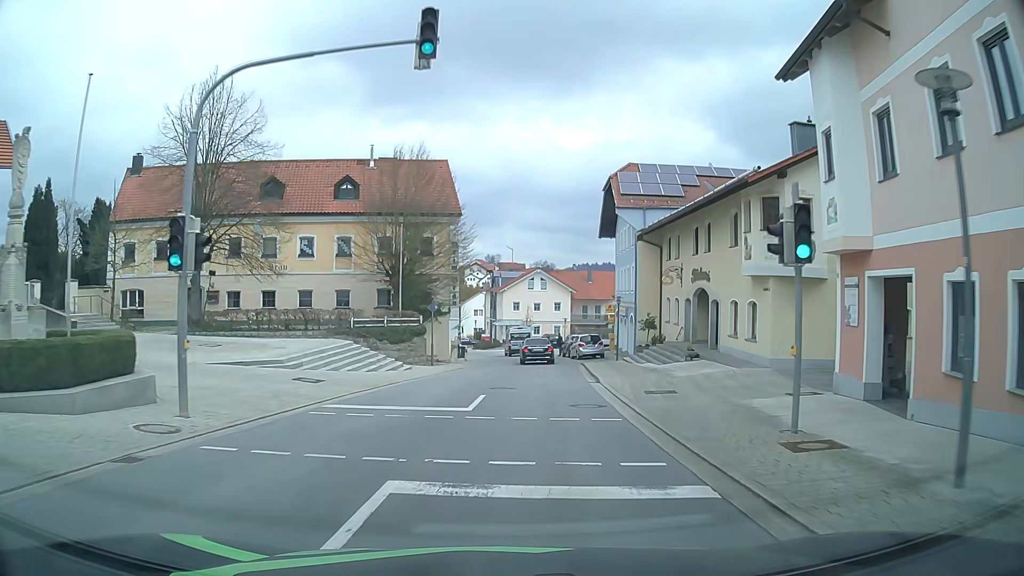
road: tertiary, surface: asphalt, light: Day
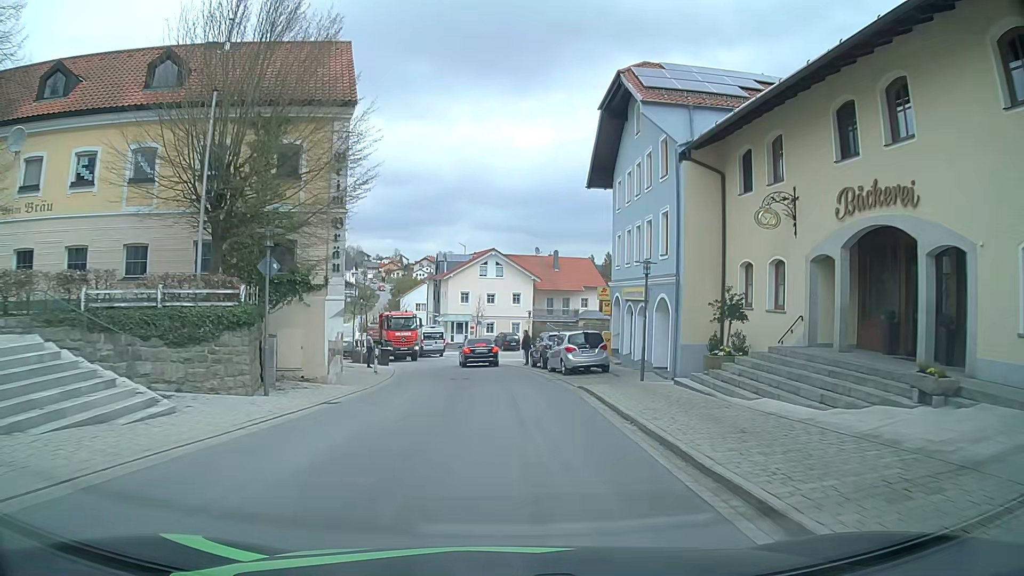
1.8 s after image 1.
(+0.4, +18.3) m; +4°
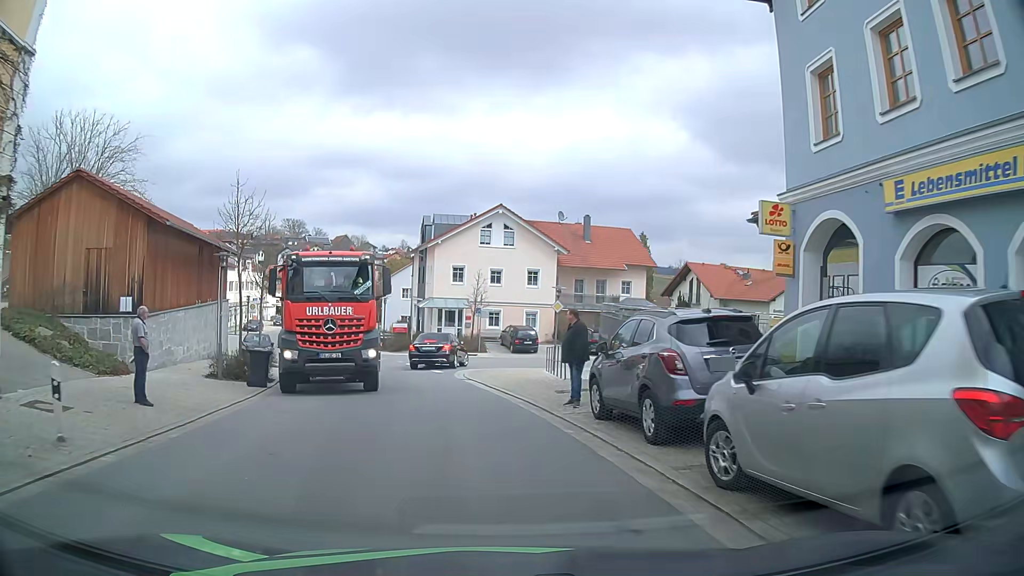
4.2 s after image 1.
(-0.3, +21.5) m; -2°
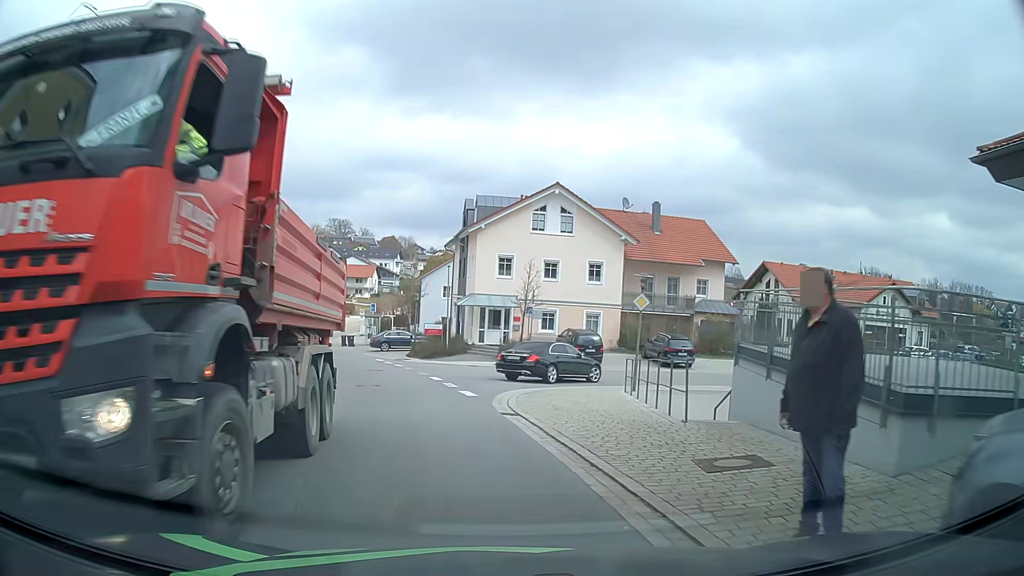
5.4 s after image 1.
(-0.2, +8.4) m; -2°
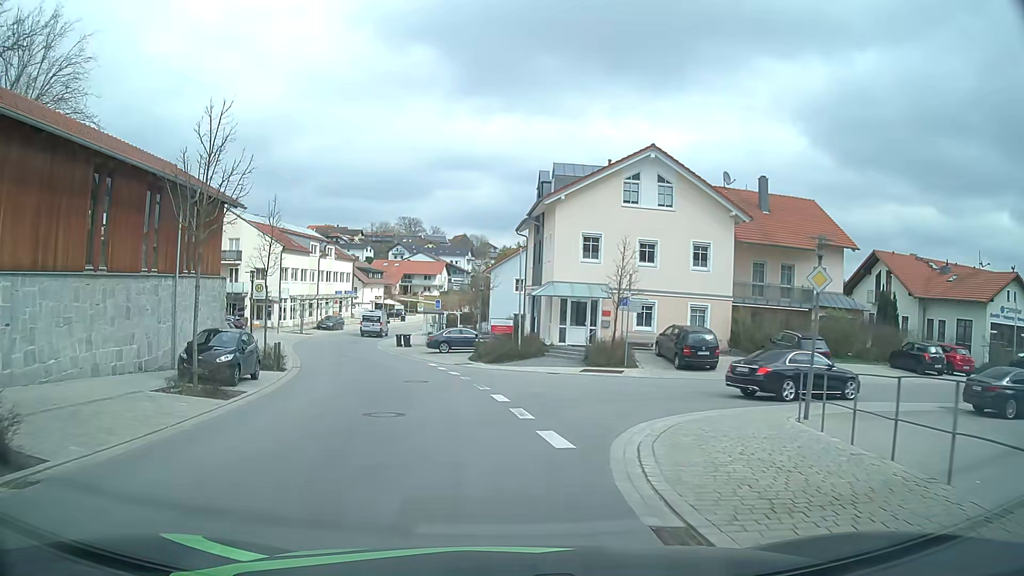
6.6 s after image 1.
(-0.5, +8.1) m; -7°
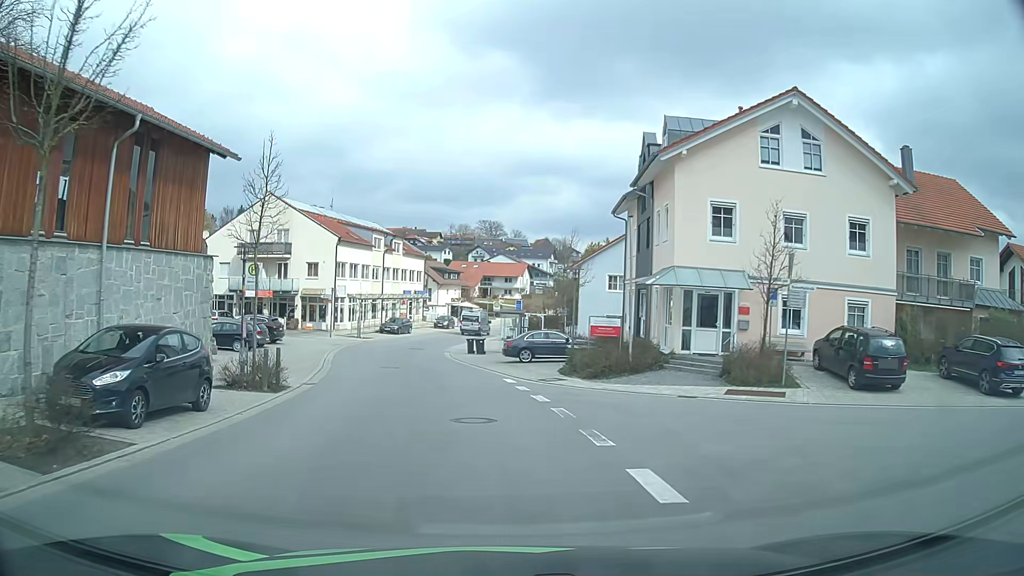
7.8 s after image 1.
(-0.5, +8.9) m; -6°
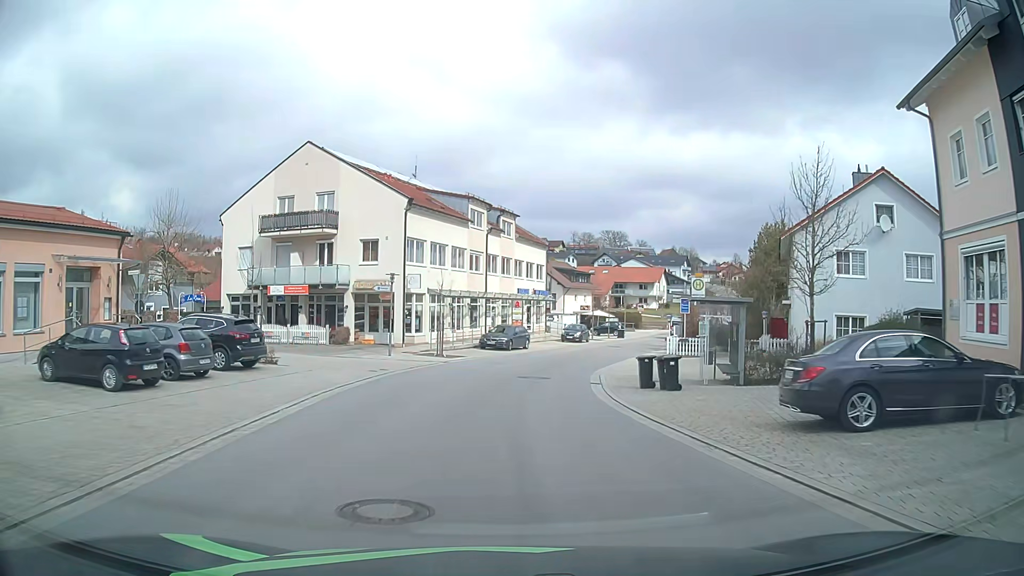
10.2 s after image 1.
(-2.4, +21.3) m; -11°
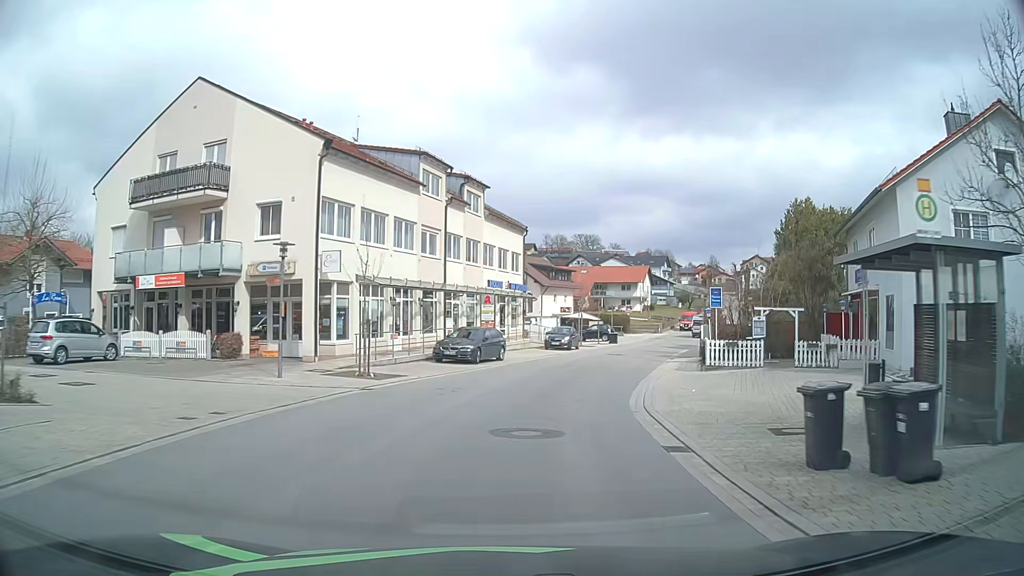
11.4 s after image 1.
(+0.2, +12.5) m; +2°
(0, +10) (+2, +20) (+5, +30) (+8, +39) (+11, +48) (+15, +58) (+19, +67) (+22, +76) (+26, +86) (+30, +95) m
